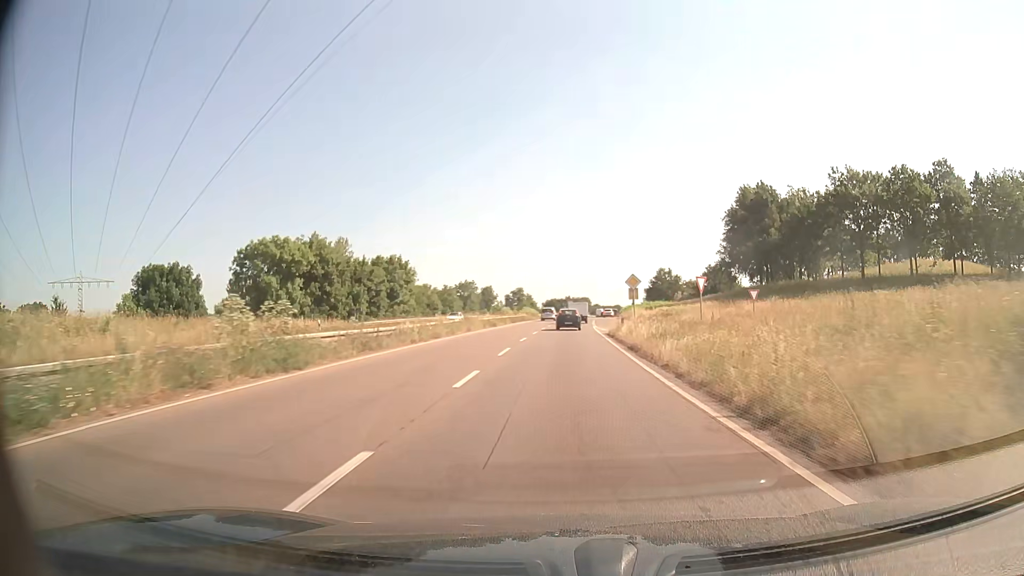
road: trunk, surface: asphalt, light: Day
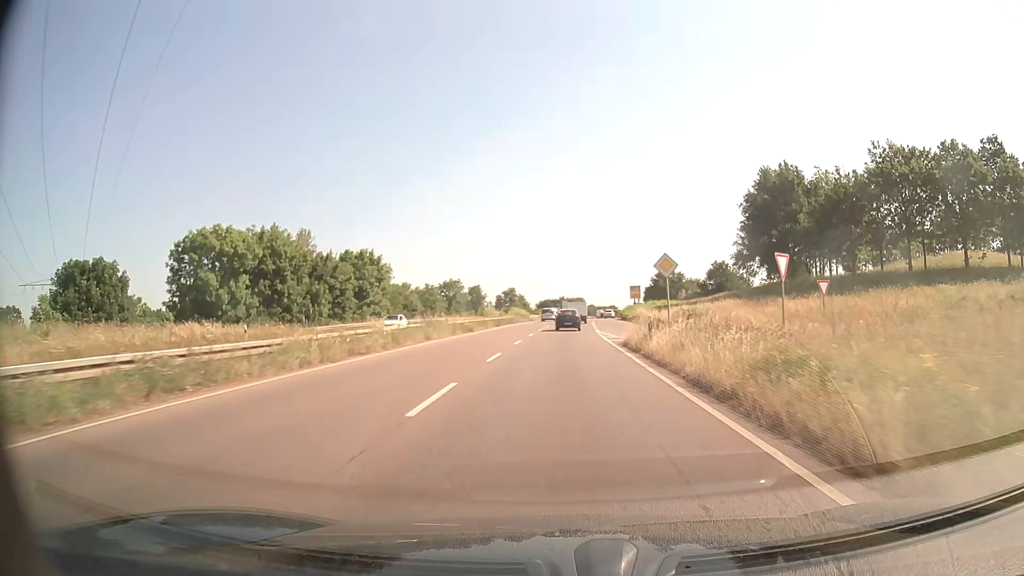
(+0.1, +11.8) m; +1°
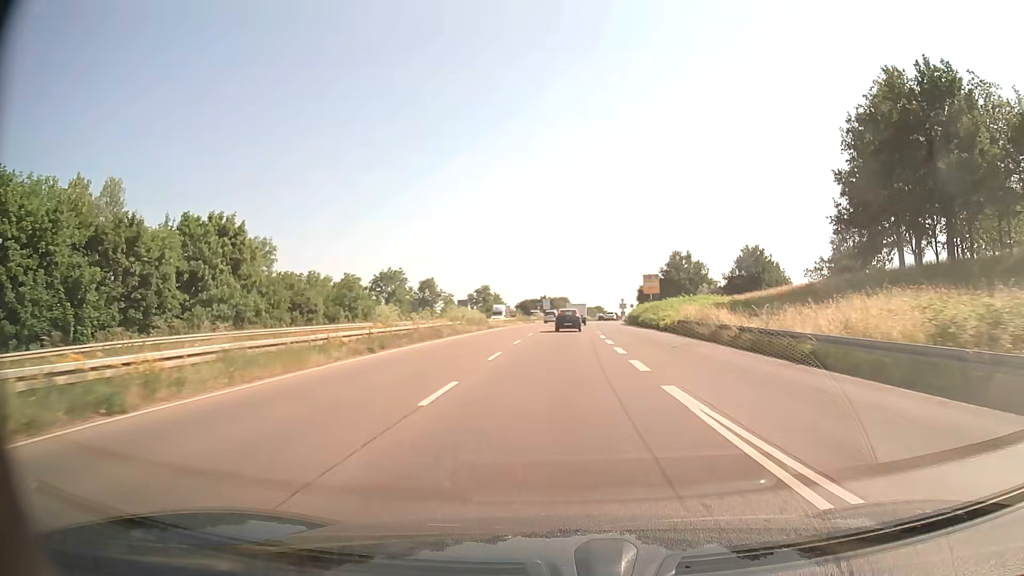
(+0.5, +35.1) m; +2°
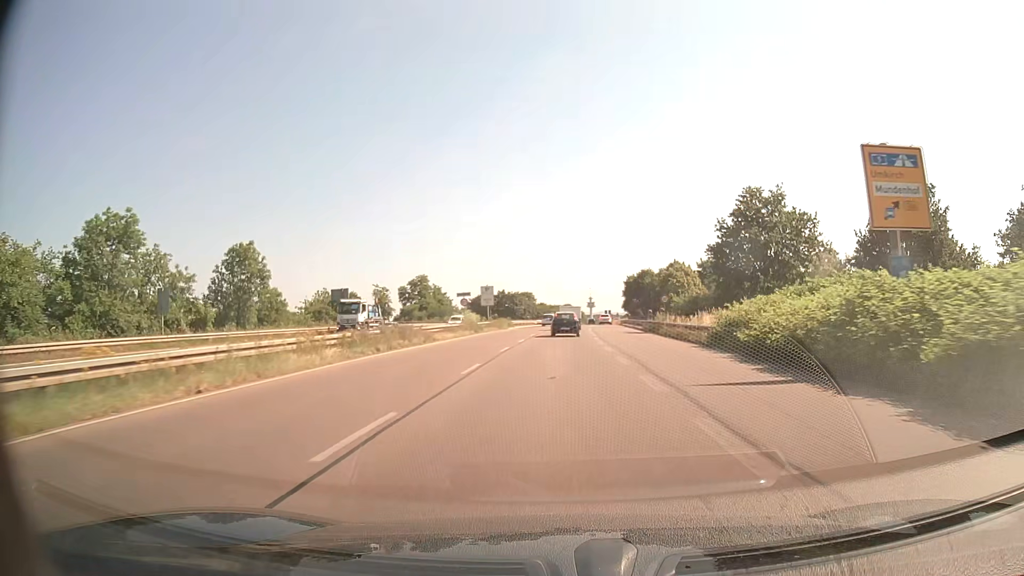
(+1.4, +57.5) m; +3°
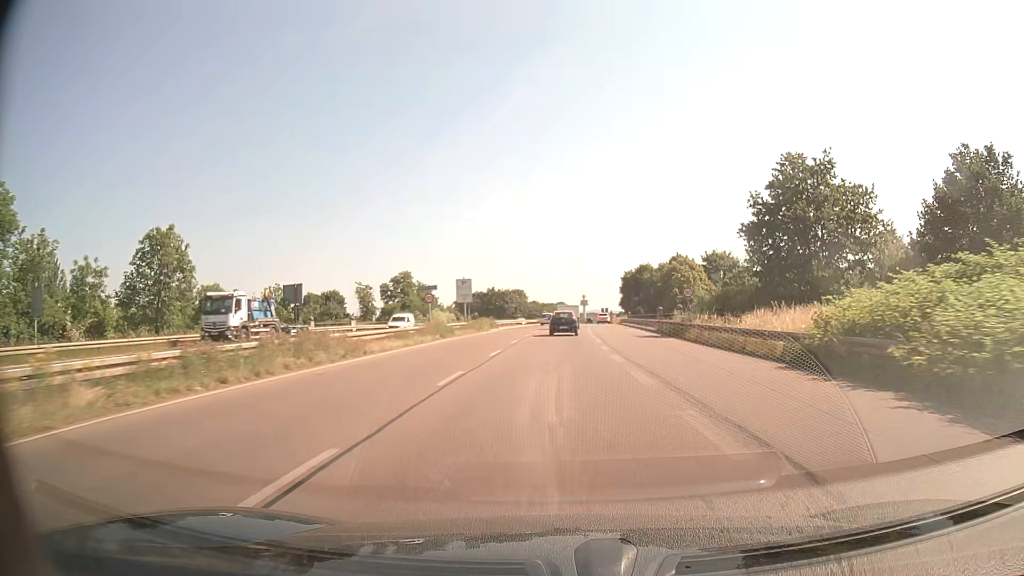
(+0.1, +11.4) m; +1°
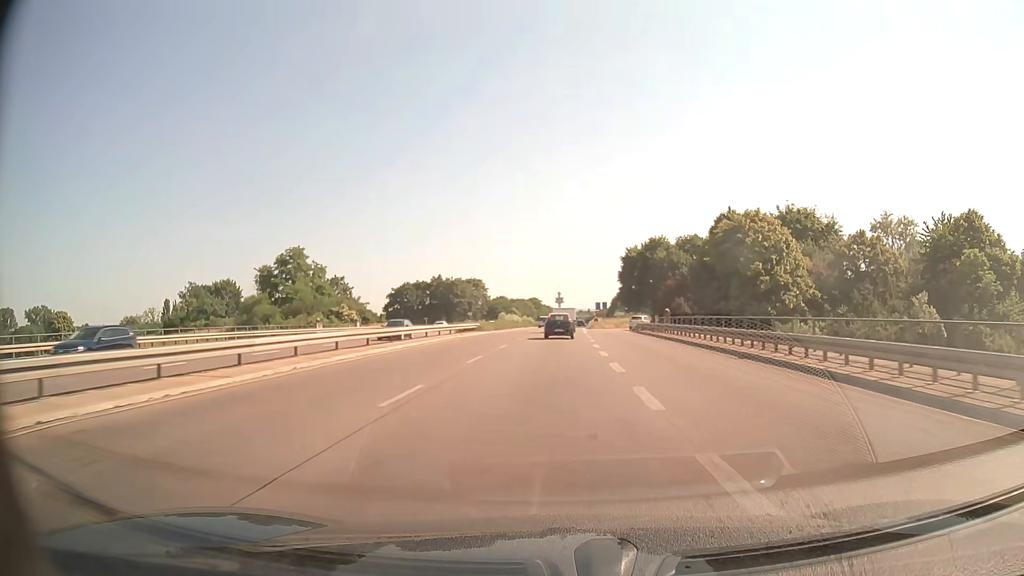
(+1.2, +56.2) m; +2°
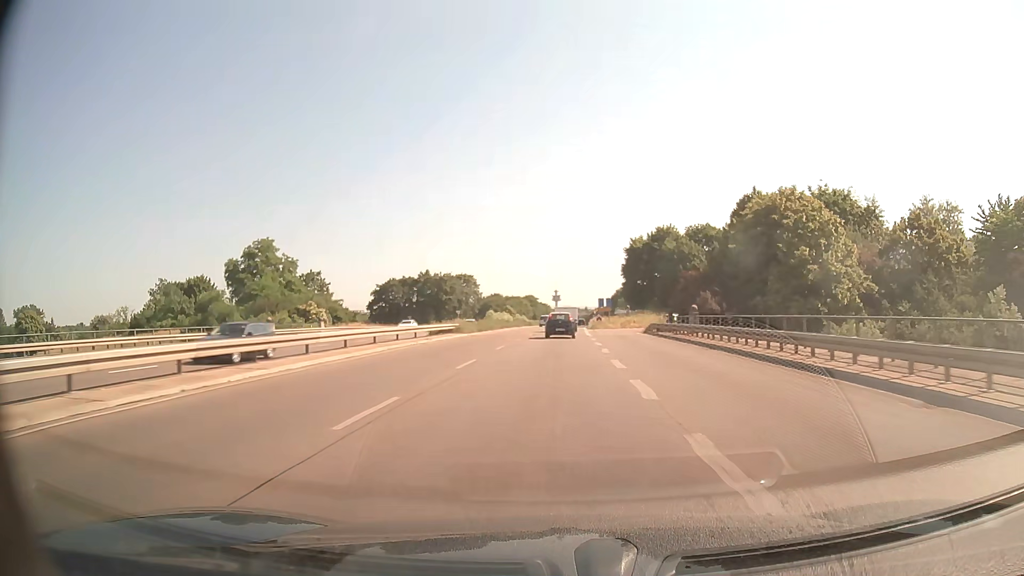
(0.0, +11.1) m; 0°
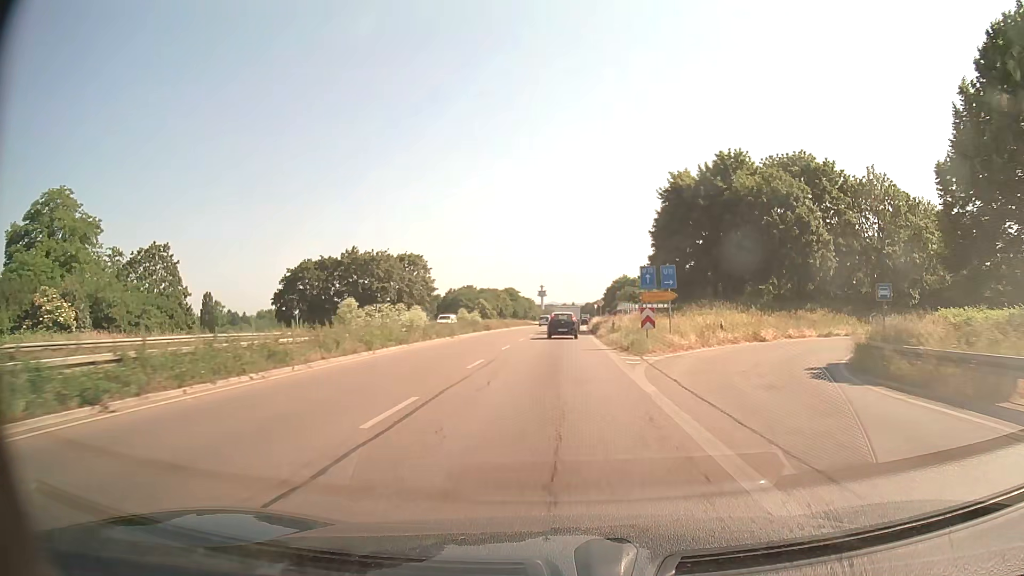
(+0.5, +44.4) m; +1°
(0, +10) (0, +20) (0, +30) (0, +40) (+1, +50) (+1, +60) (+1, +70) (+2, +80) (+2, +90) (+2, +100) m
